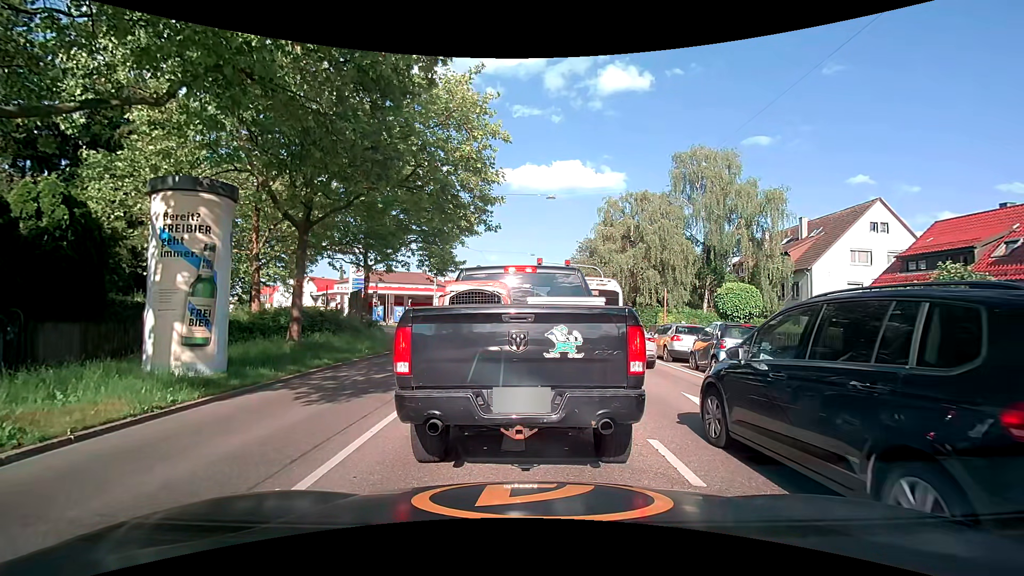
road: secondary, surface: asphalt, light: Day
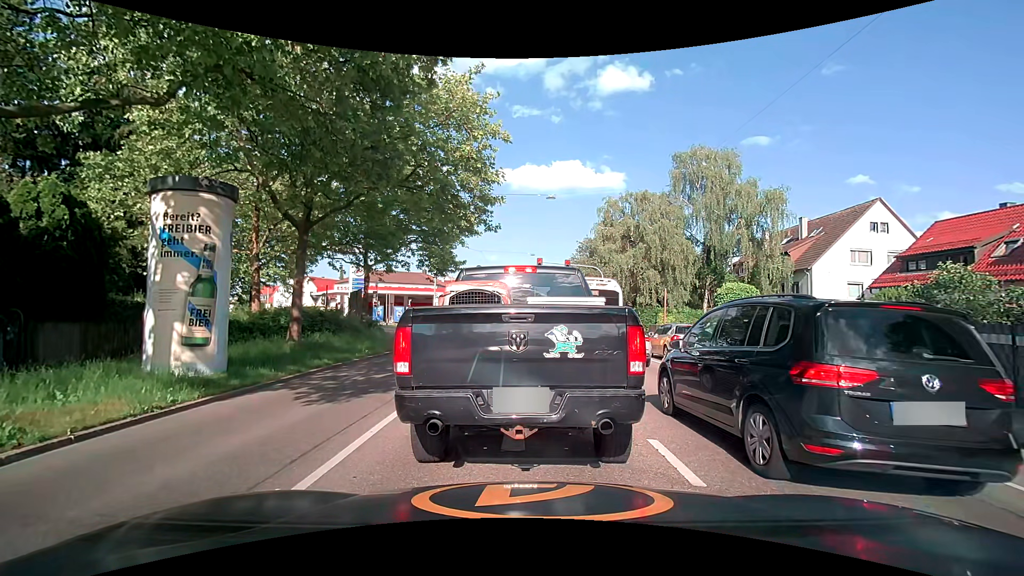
(0.0, 0.0) m; 0°
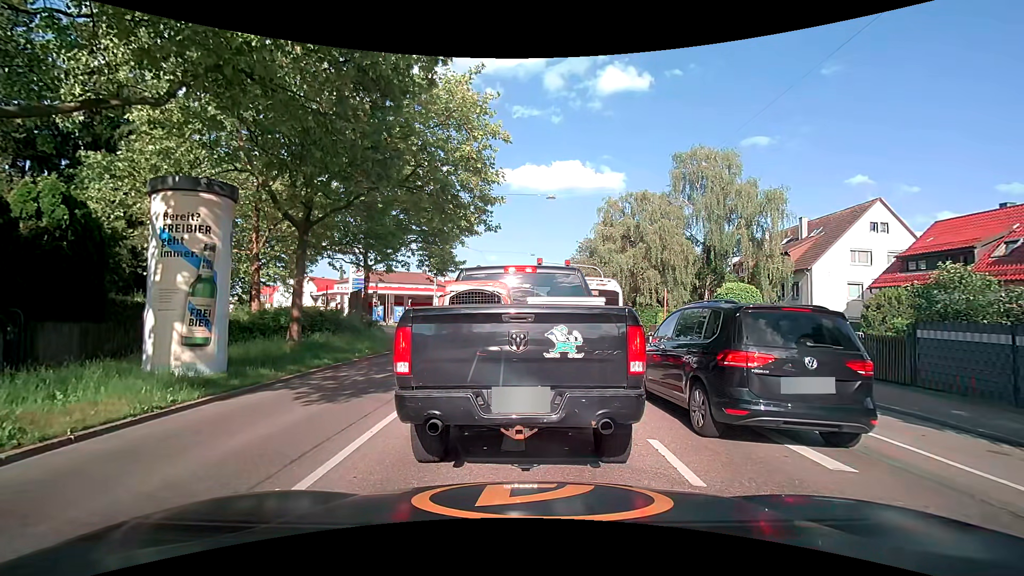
(0.0, 0.0) m; 0°
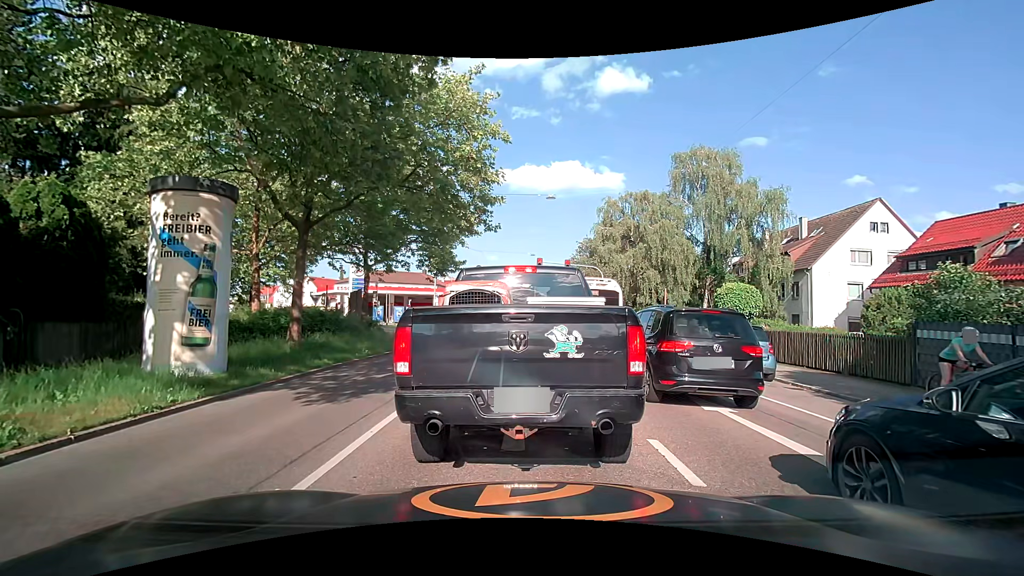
(0.0, 0.0) m; 0°
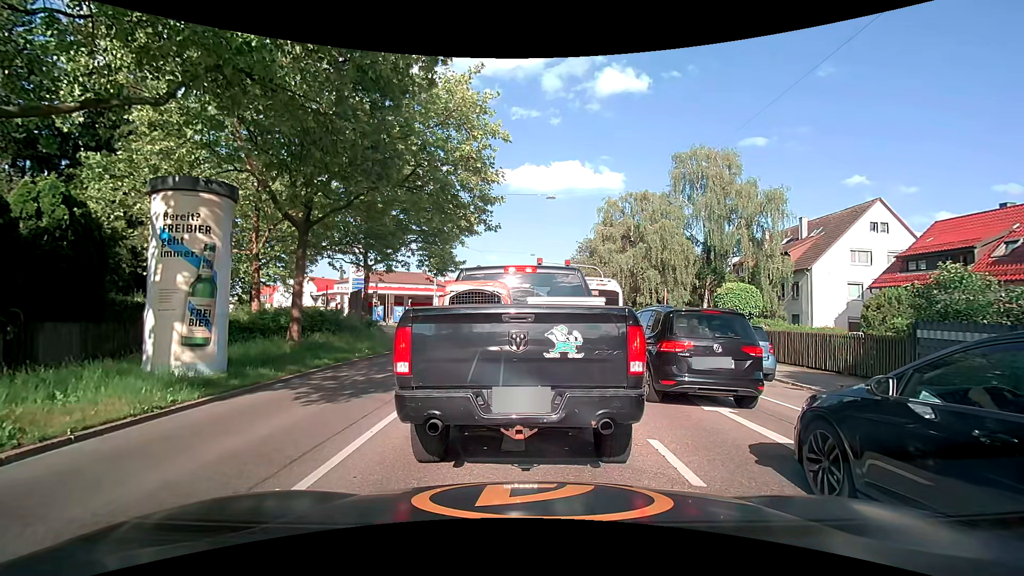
(0.0, 0.0) m; 0°
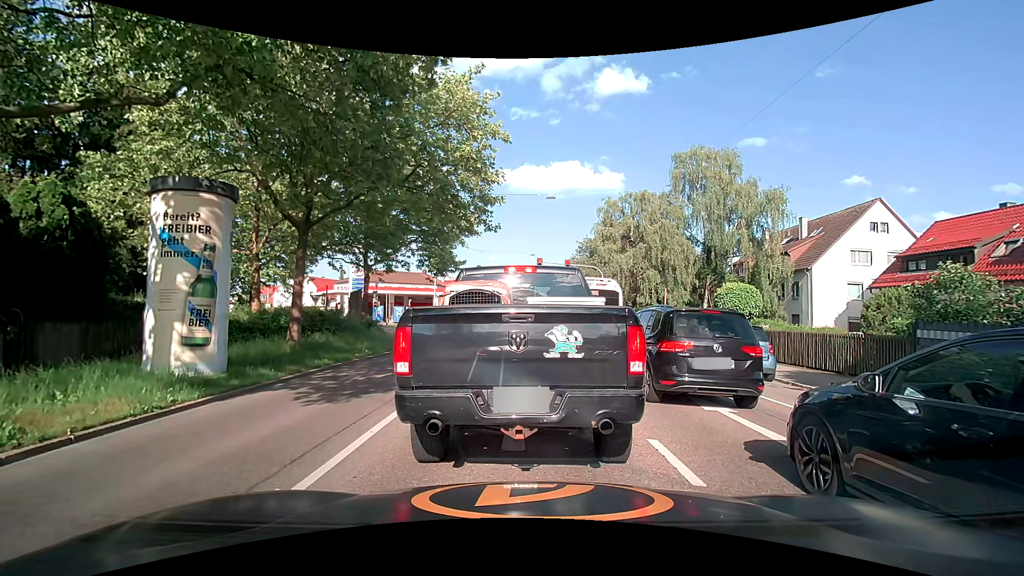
(0.0, 0.0) m; 0°
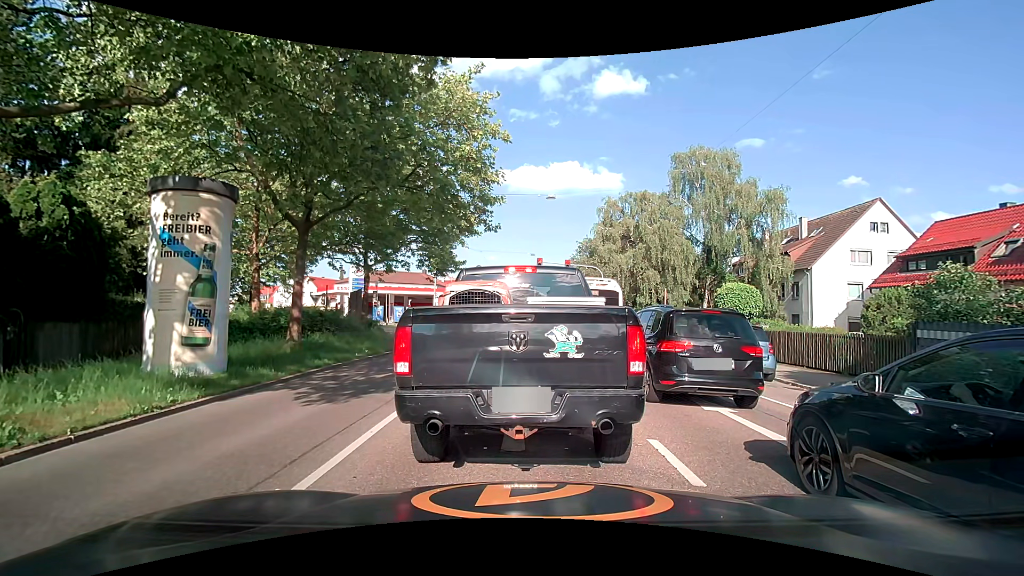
(0.0, 0.0) m; 0°
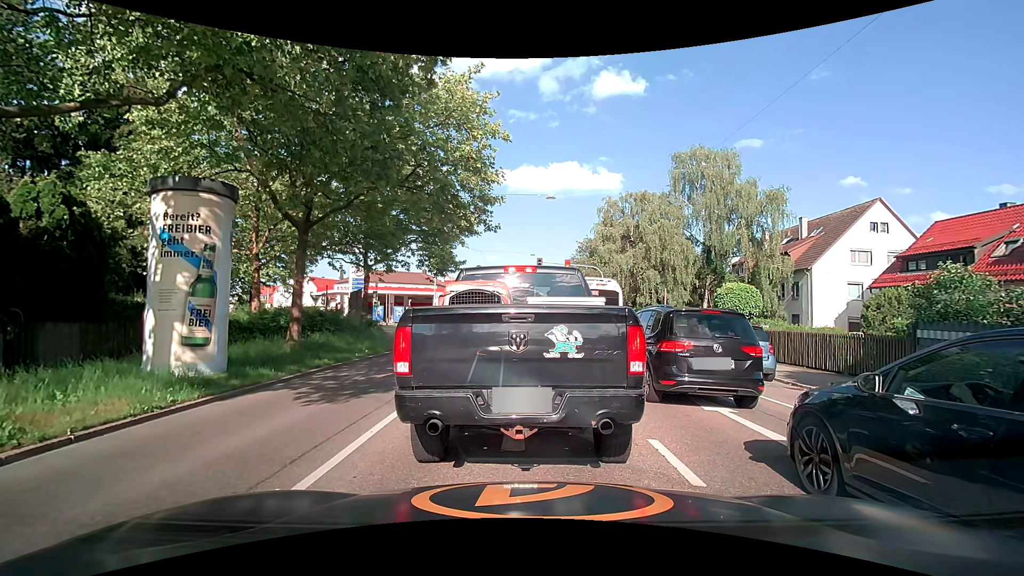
(0.0, 0.0) m; 0°
